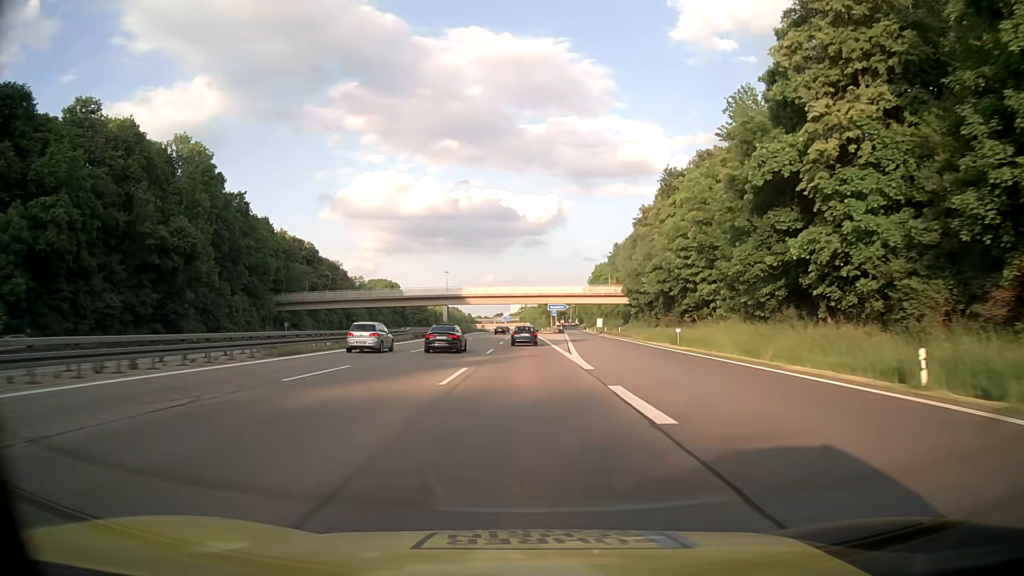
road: motorway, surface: asphalt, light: Day
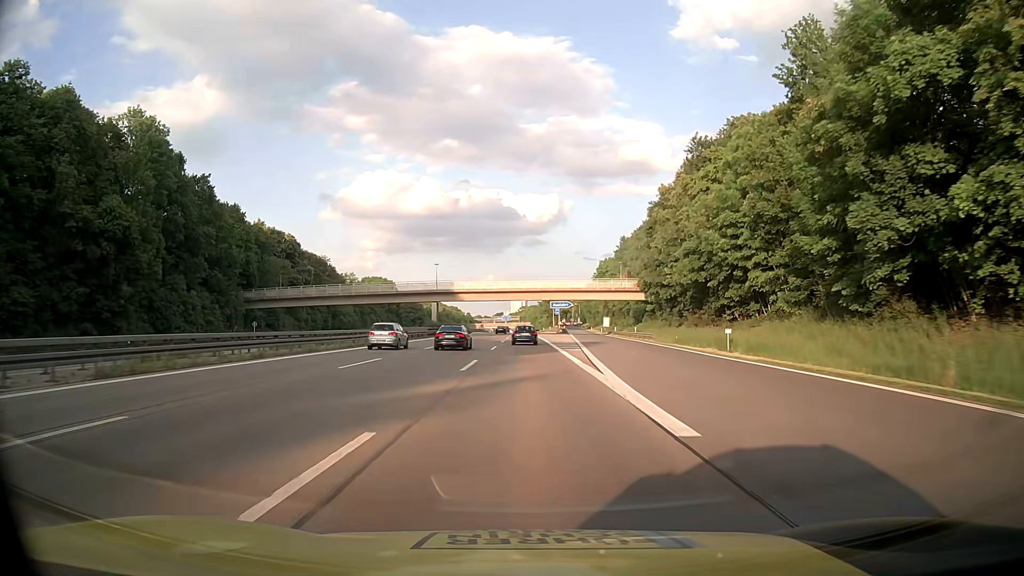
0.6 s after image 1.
(0.0, +13.2) m; 0°
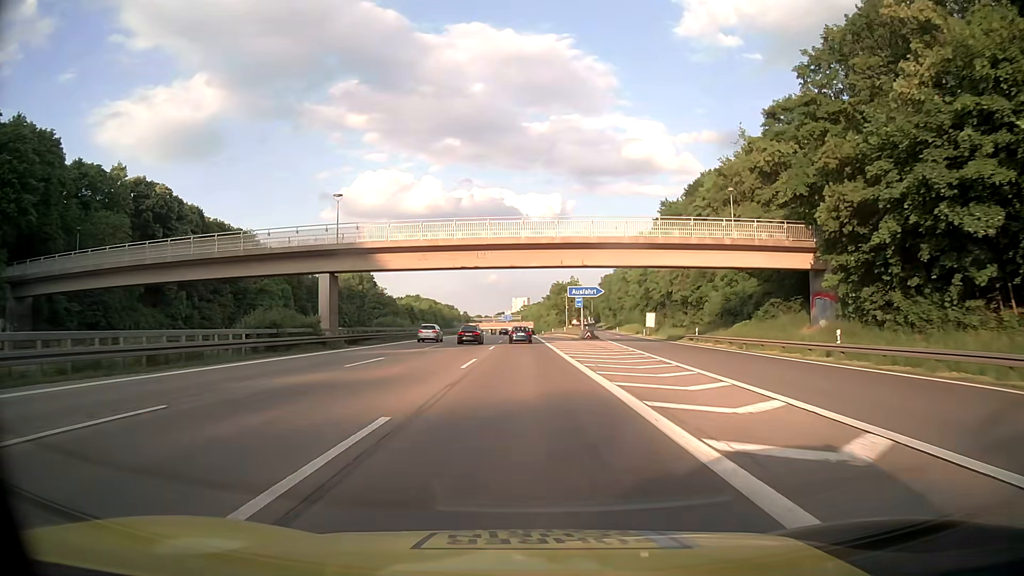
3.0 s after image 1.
(-0.1, +52.9) m; 0°
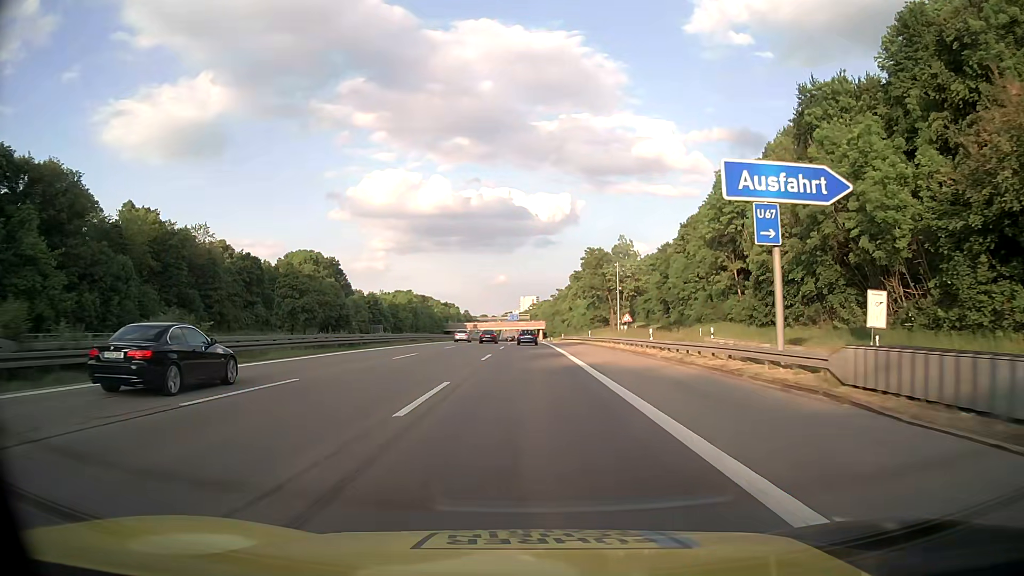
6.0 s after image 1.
(-0.3, +66.0) m; -1°
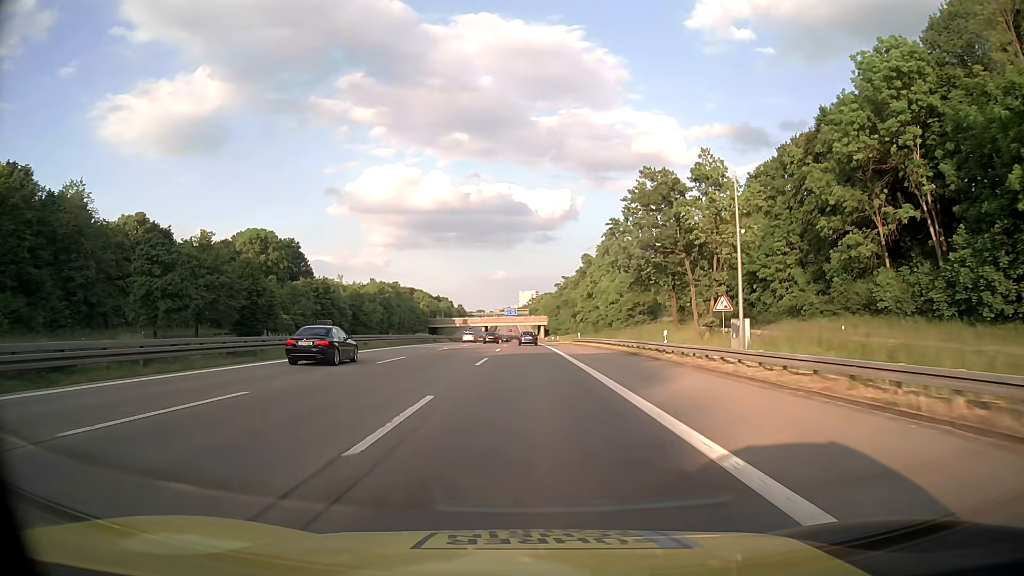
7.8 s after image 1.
(-0.1, +39.6) m; 0°
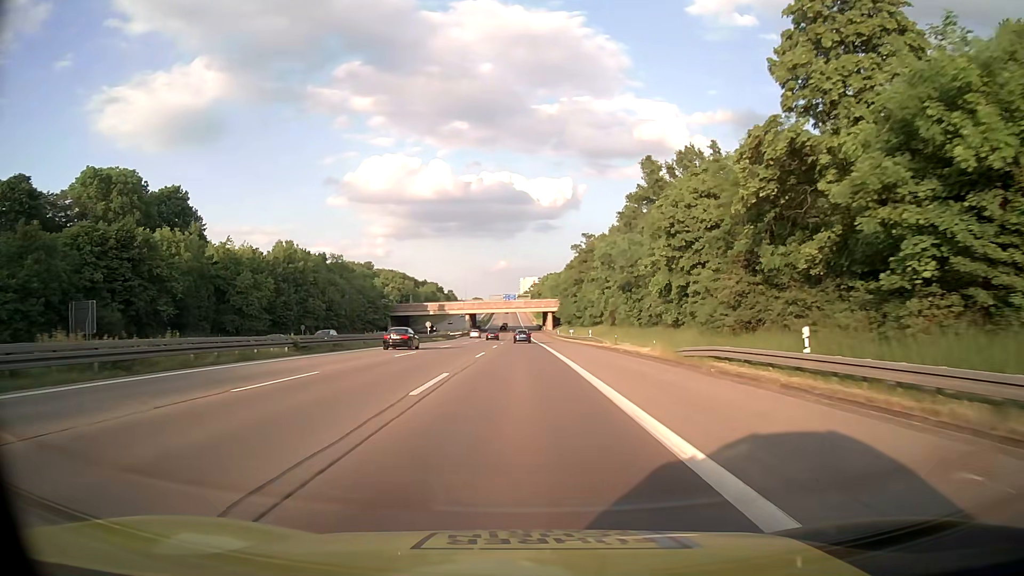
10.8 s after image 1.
(0.0, +66.3) m; 0°
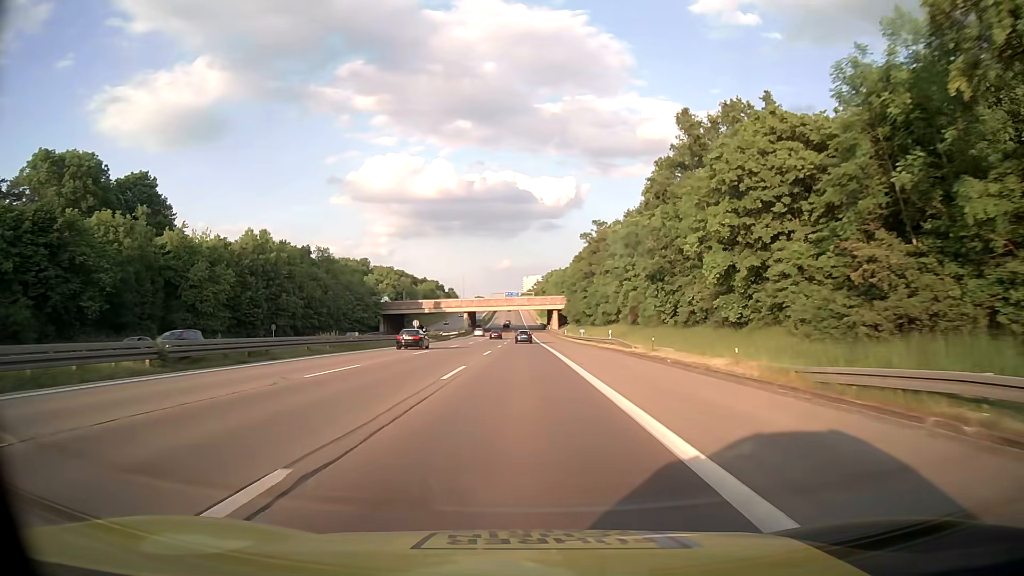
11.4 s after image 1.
(0.0, +13.3) m; 0°
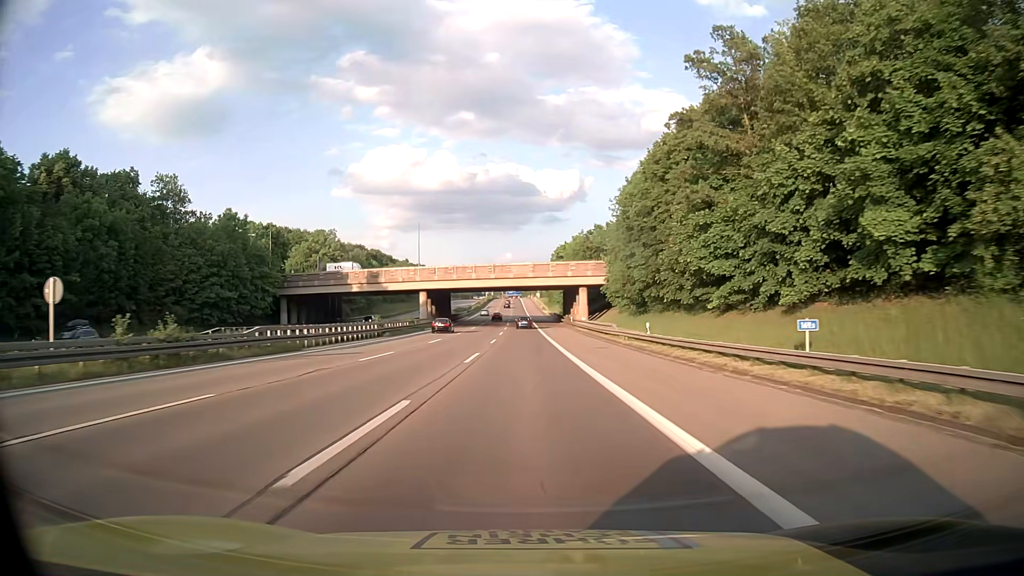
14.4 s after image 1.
(-0.3, +66.6) m; 0°
(0, +10) (0, +20) (0, +30) (0, +40) (0, +50) (0, +60) (0, +70) (0, +80) (0, +90) (-1, +100) m
